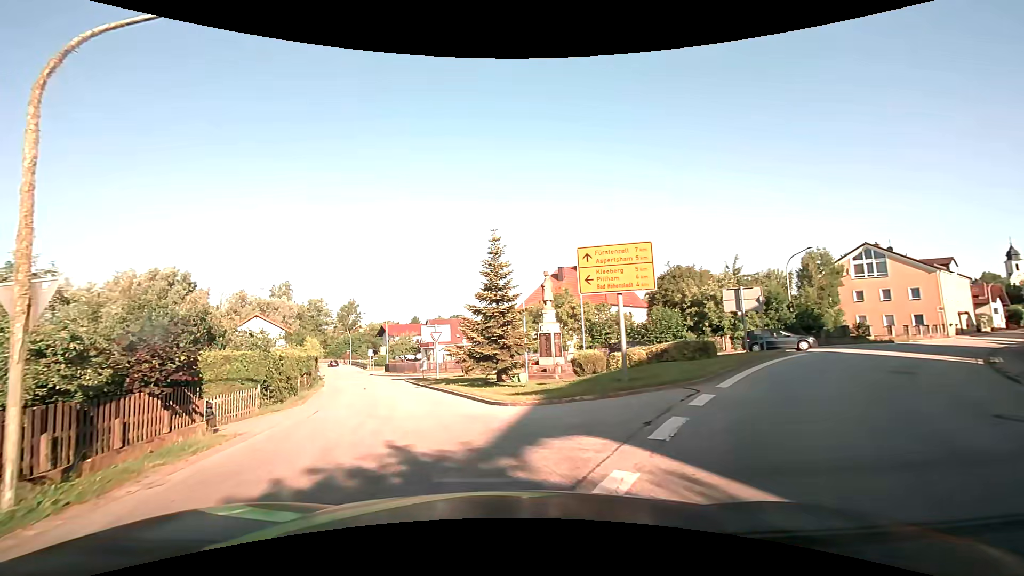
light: Day
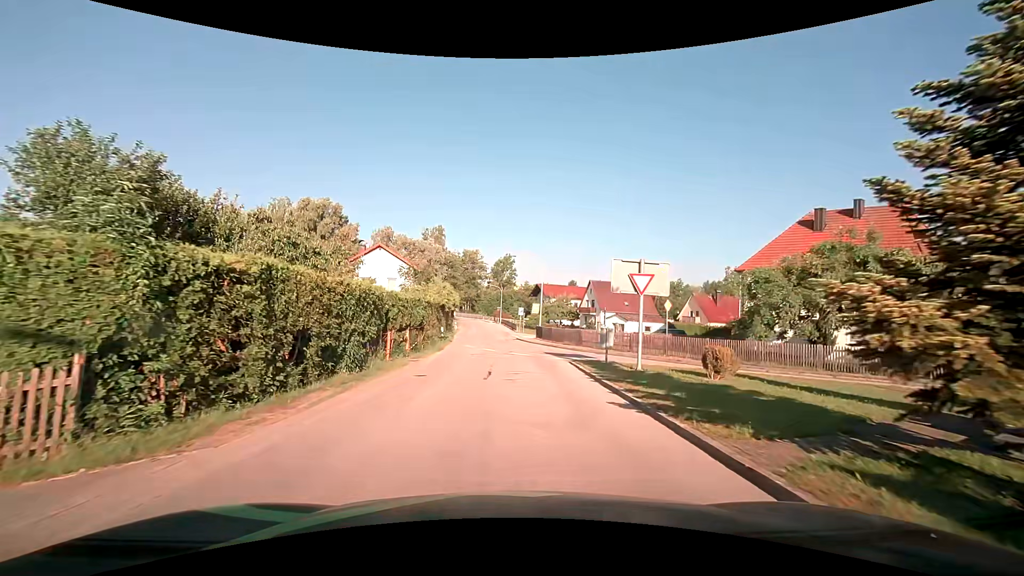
(-3.9, +17.6) m; -19°
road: tertiary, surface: asphalt
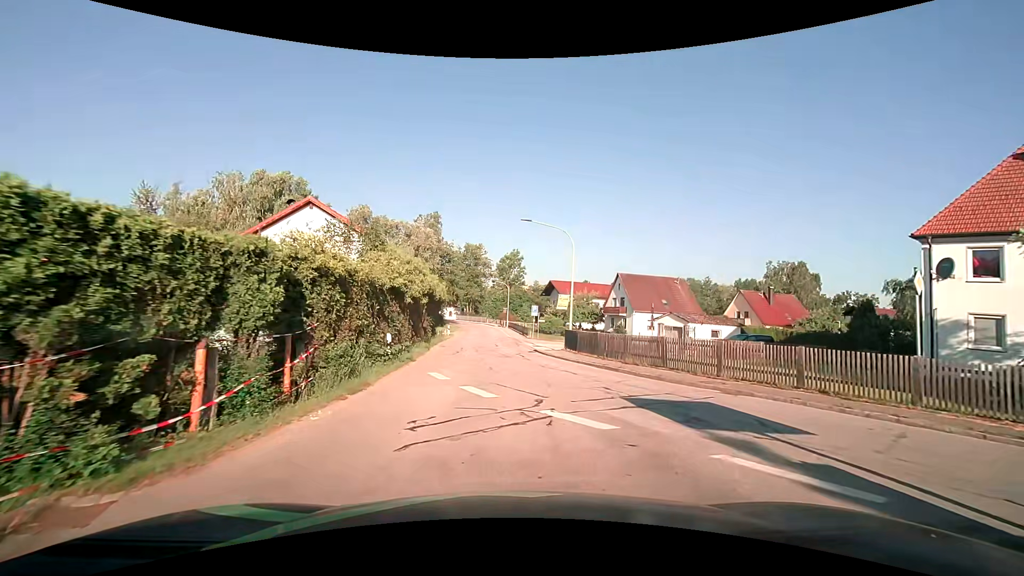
(-0.2, +16.0) m; -1°
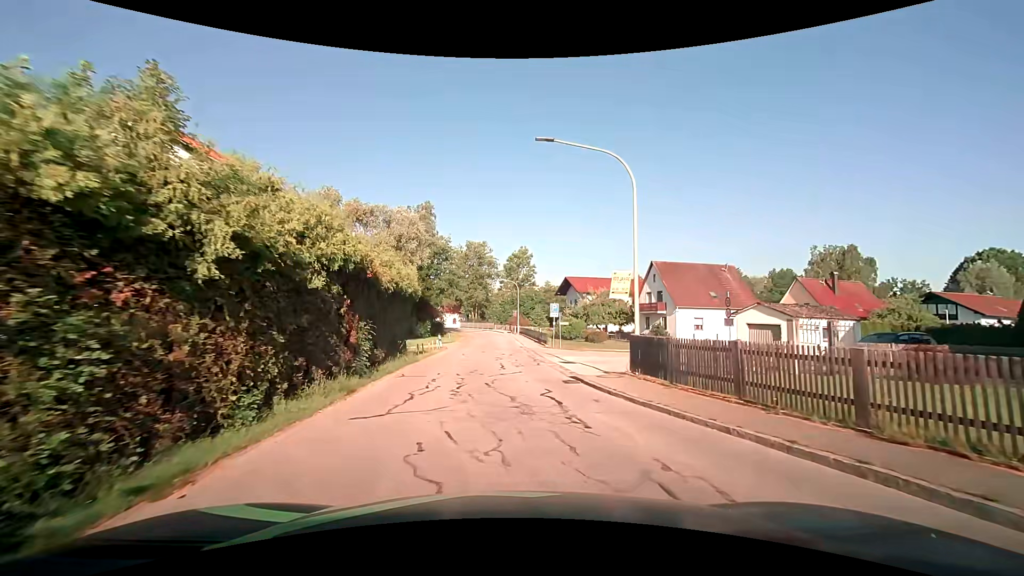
(+0.1, +12.9) m; +1°
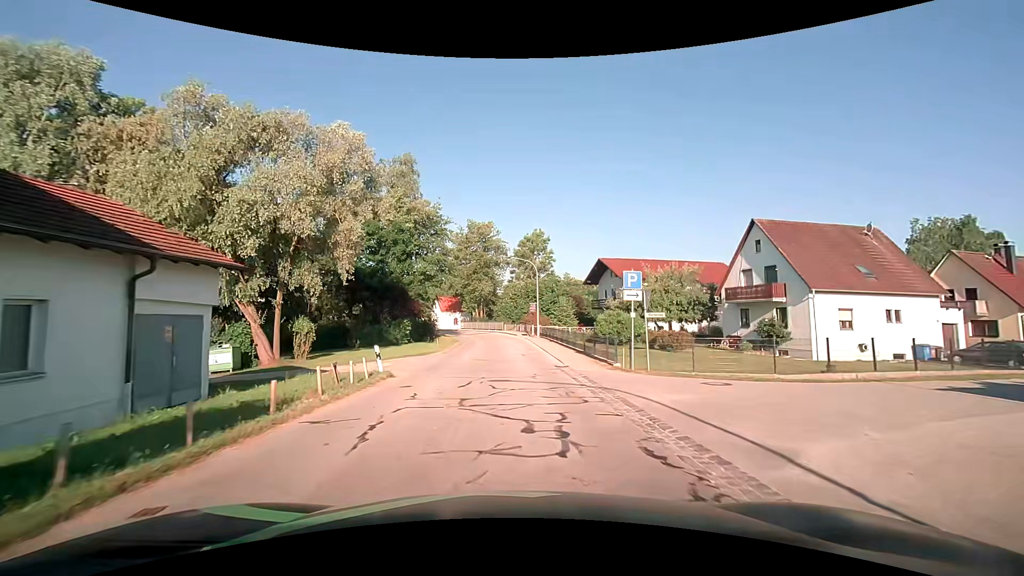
(-0.7, +20.6) m; -3°
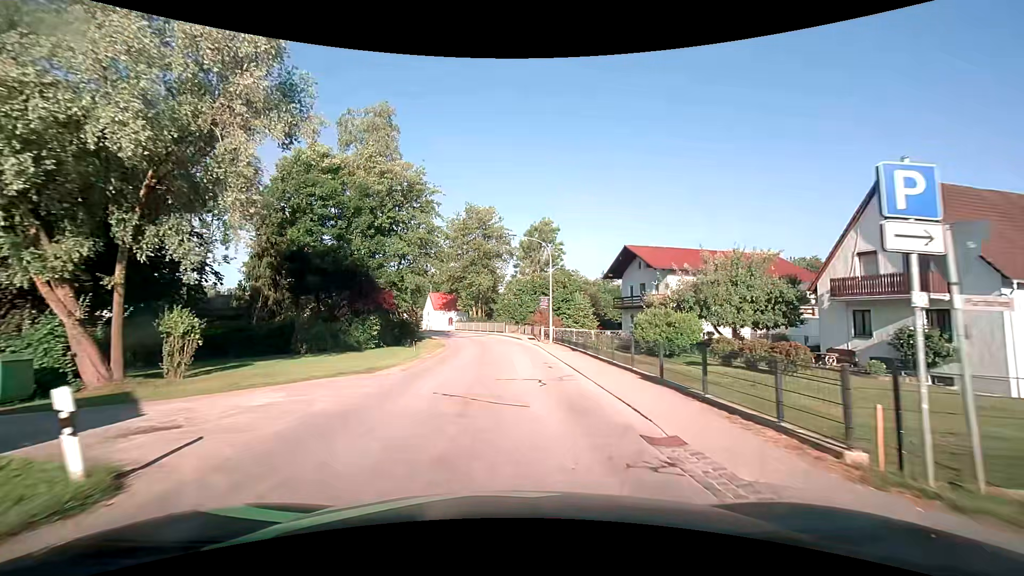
(0.0, +11.6) m; 0°
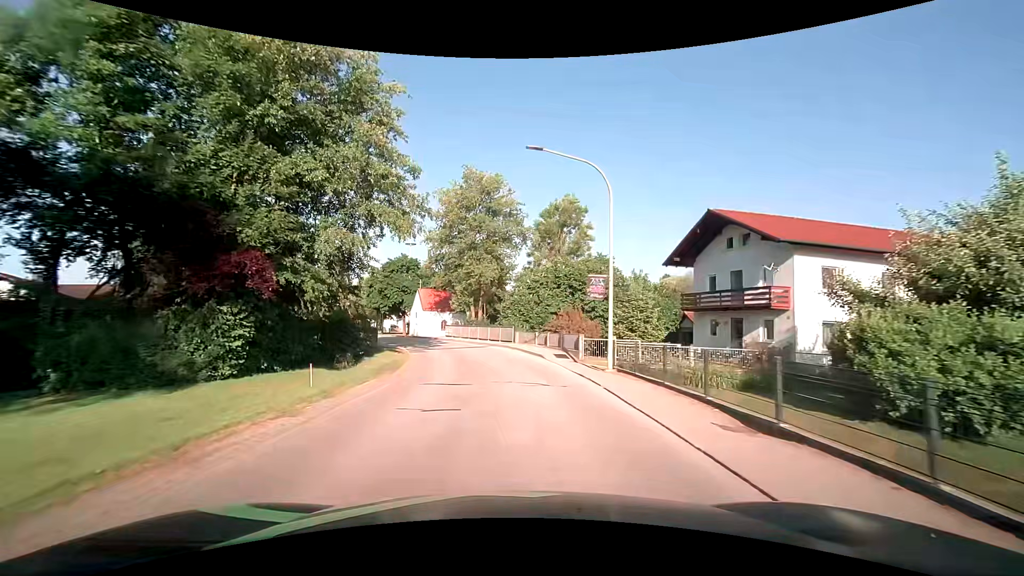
(-0.1, +17.6) m; -1°
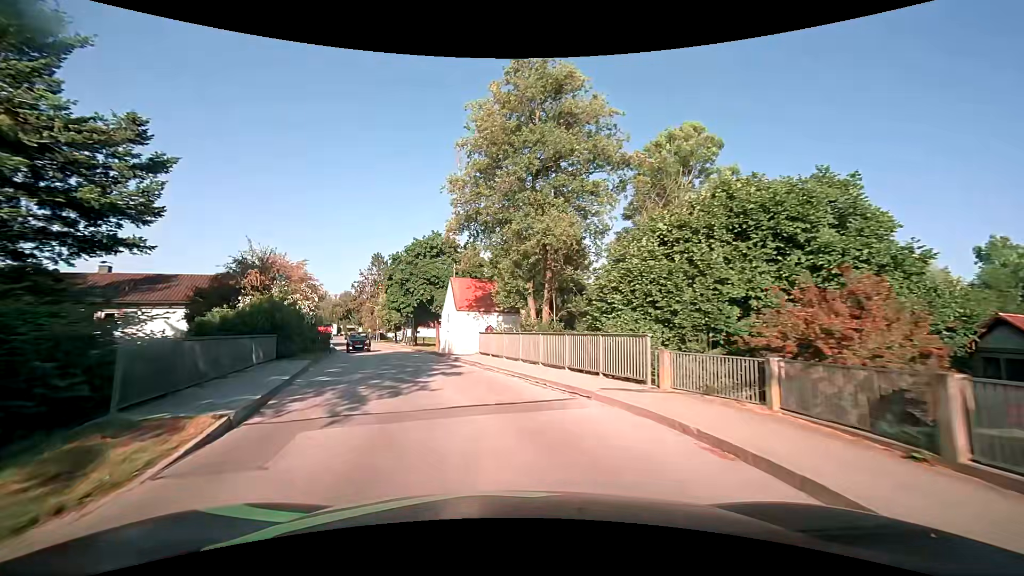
(-0.9, +23.3) m; -7°
(-1, +10) (-3, +20) (-6, +29) (-9, +39) (-12, +48) (-15, +58) (-18, +67) (-22, +77) (-25, +86) (-29, +95) m
